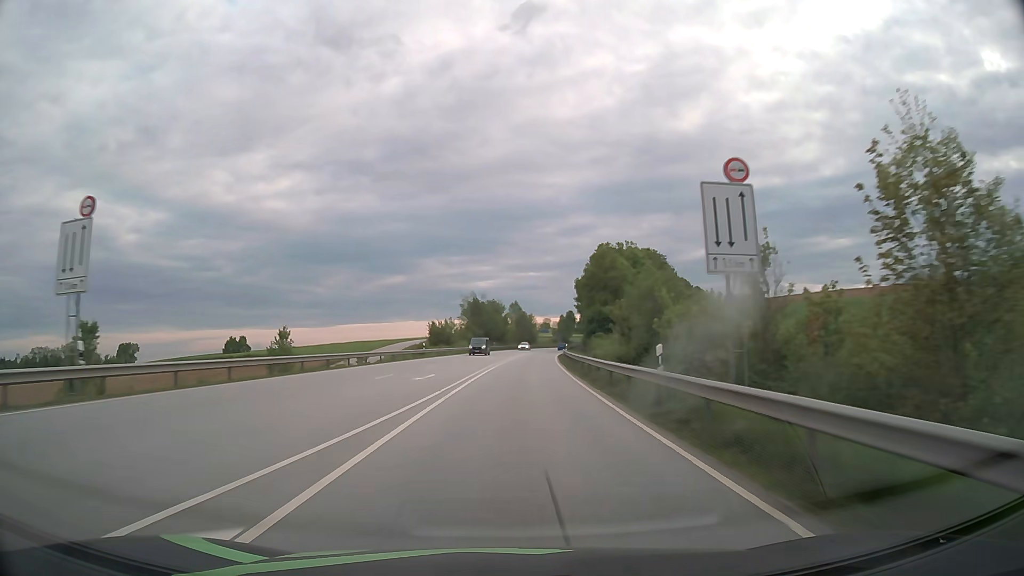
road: primary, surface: asphalt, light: Day
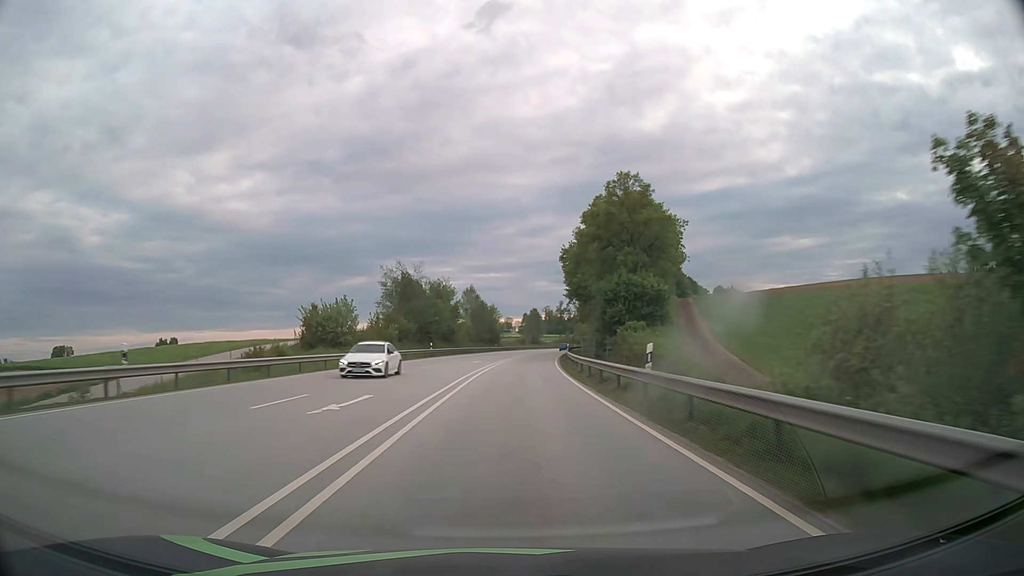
(+1.4, +47.3) m; +3°
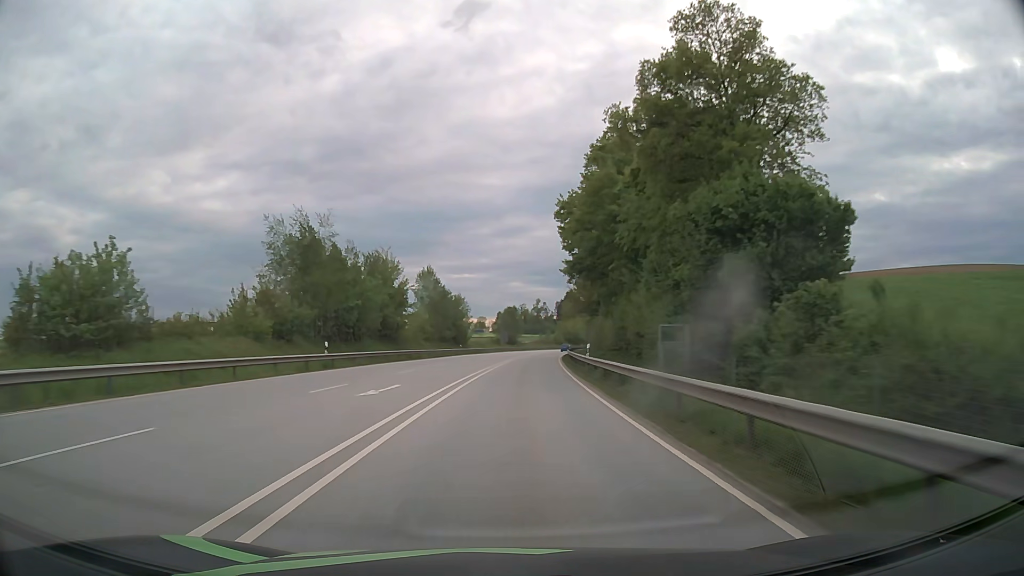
(+0.6, +31.6) m; +2°
(0, +10) (0, +20) (+1, +30) (+1, +40) (+2, +50) (+2, +60) (+3, +70) (+4, +80) (+5, +90) (+6, +100) m
